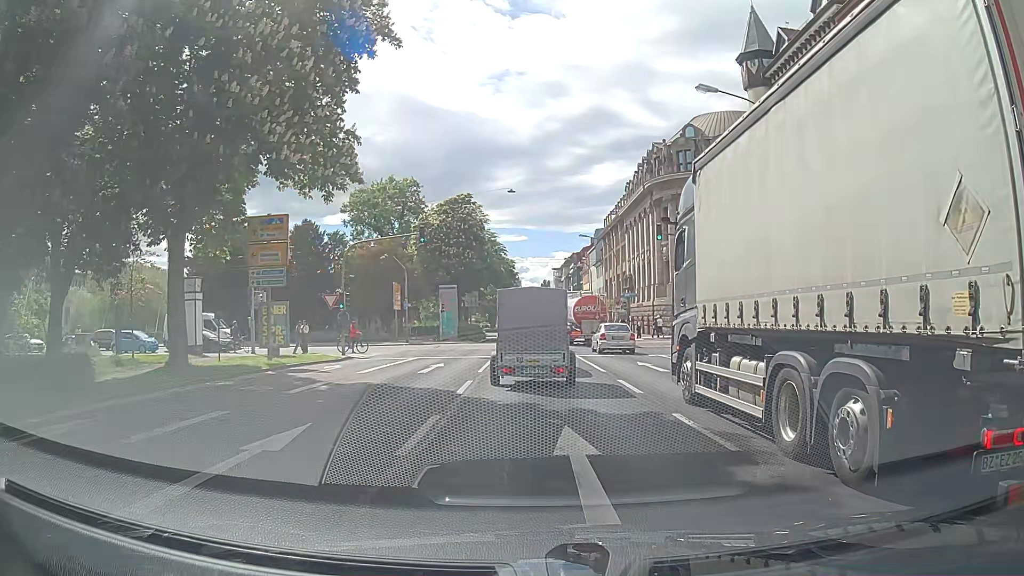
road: primary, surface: asphalt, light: Day
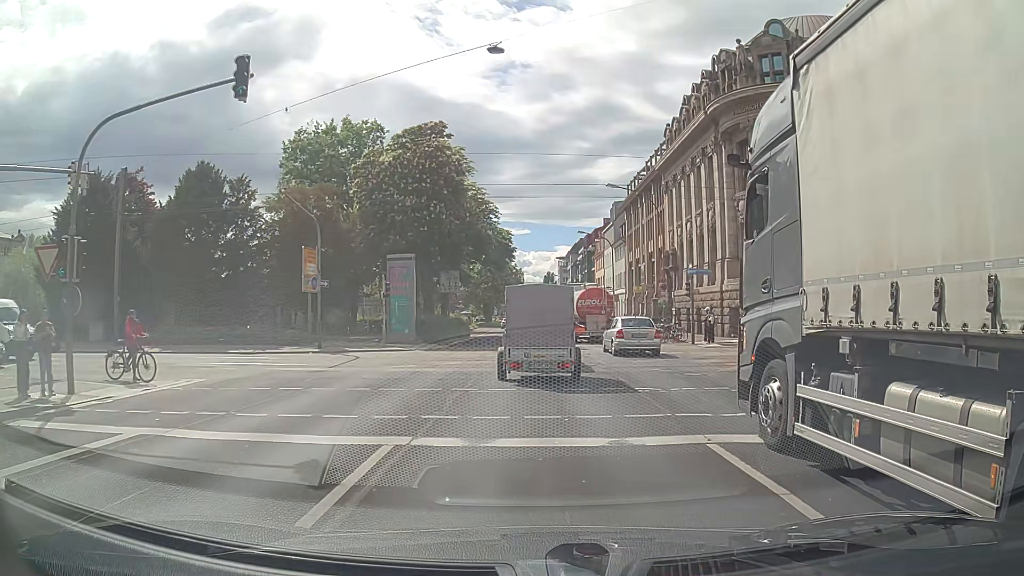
(-0.2, +21.7) m; -1°
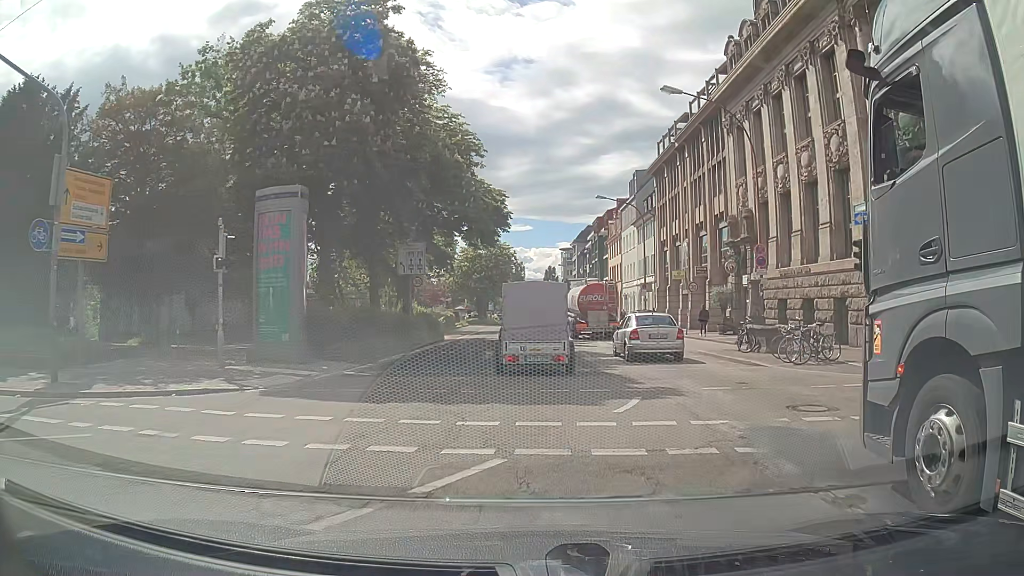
(+0.1, +18.0) m; +1°
